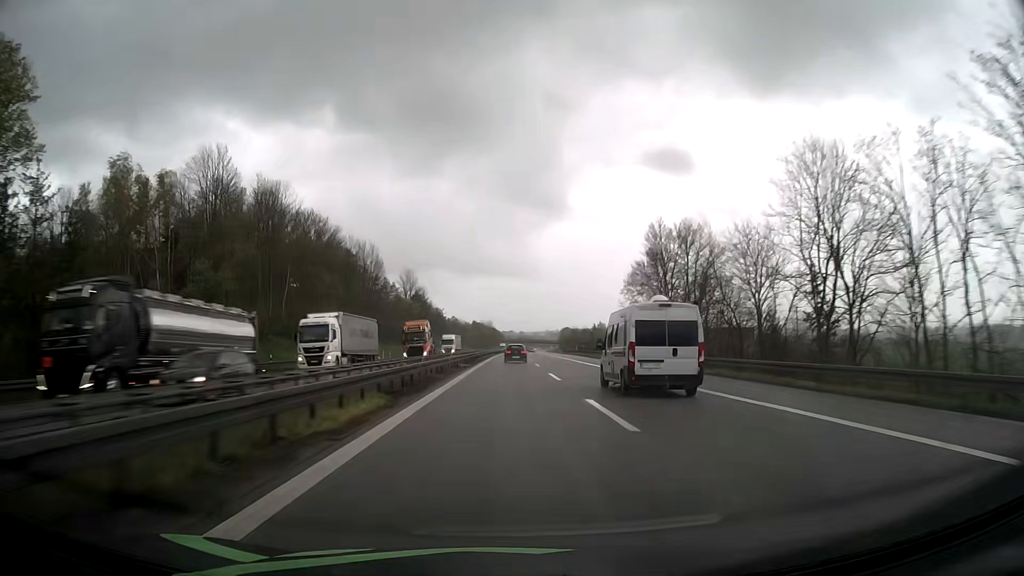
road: motorway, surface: asphalt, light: Day
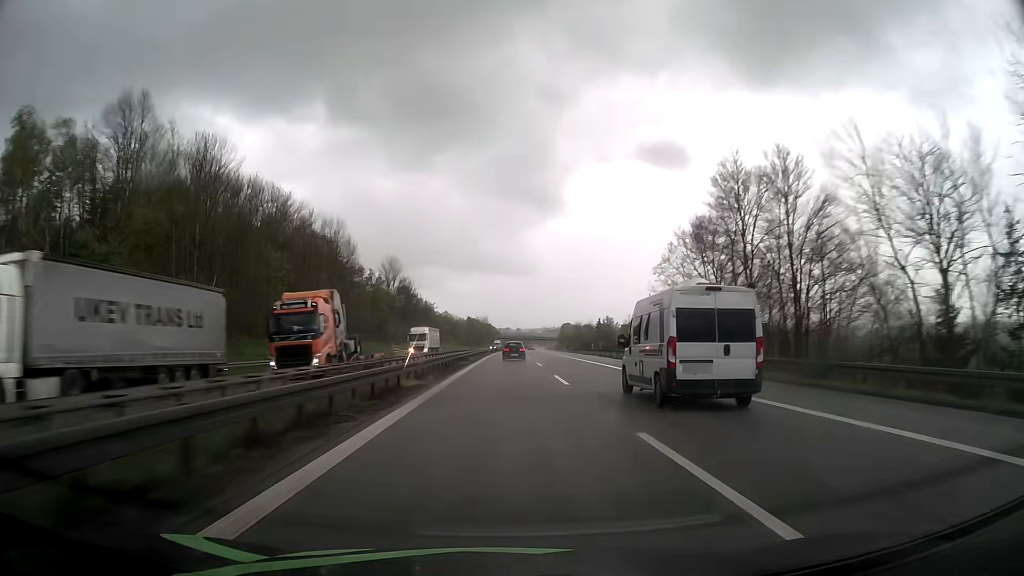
(0.0, +22.7) m; 0°
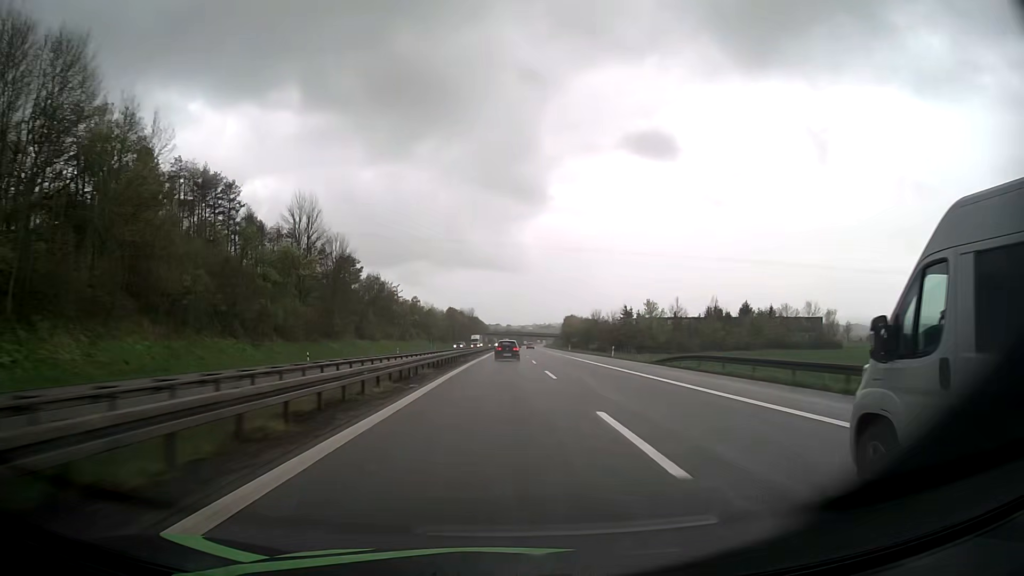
(+0.3, +68.1) m; +1°
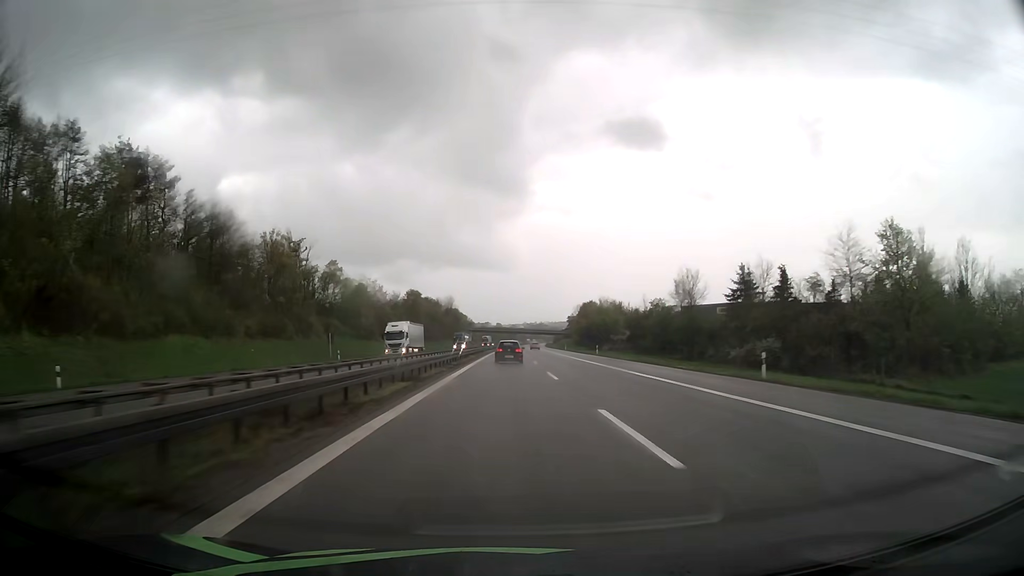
(+0.5, +88.4) m; +1°
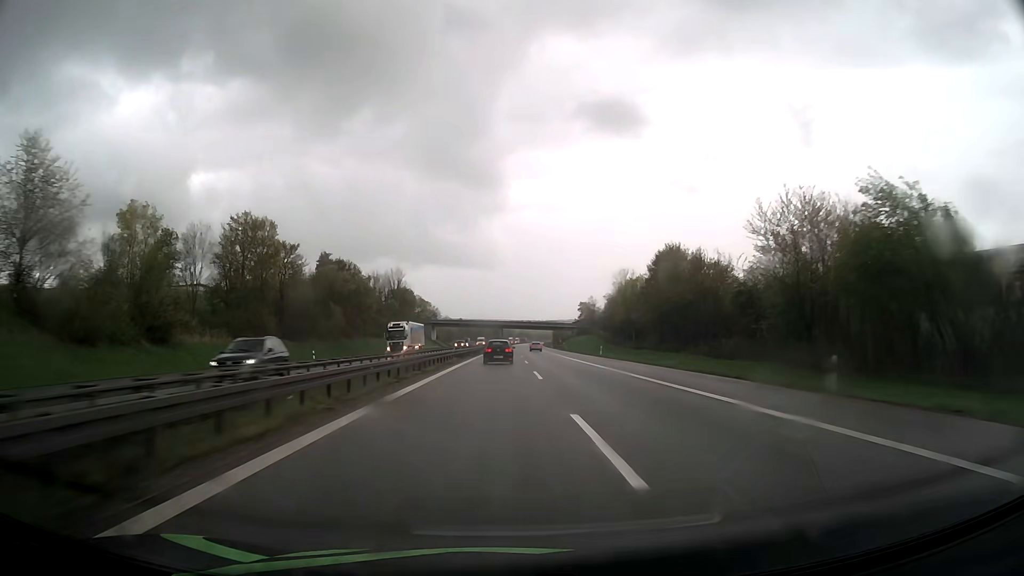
(+1.5, +107.4) m; +1°
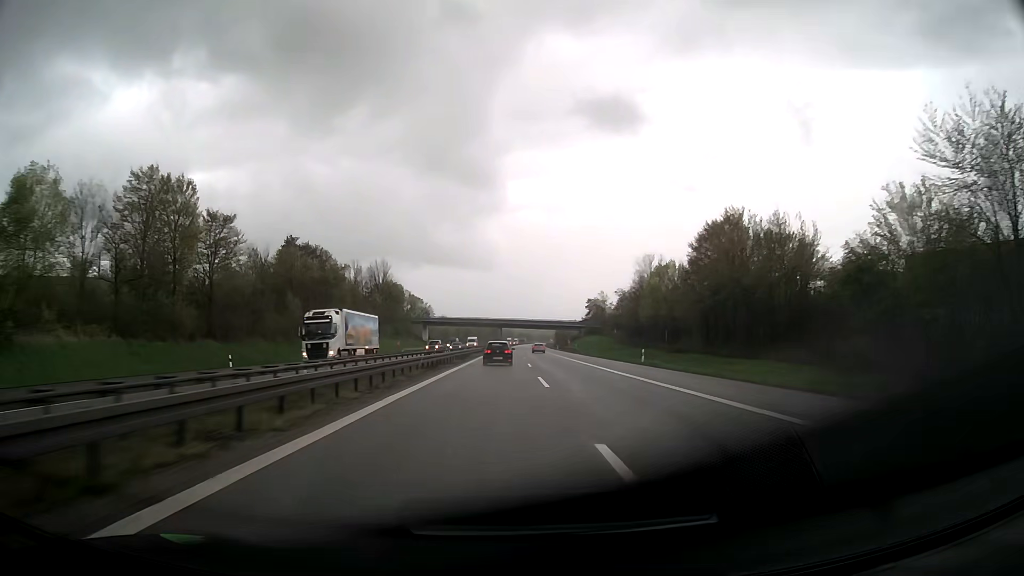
(0.0, +21.2) m; 0°
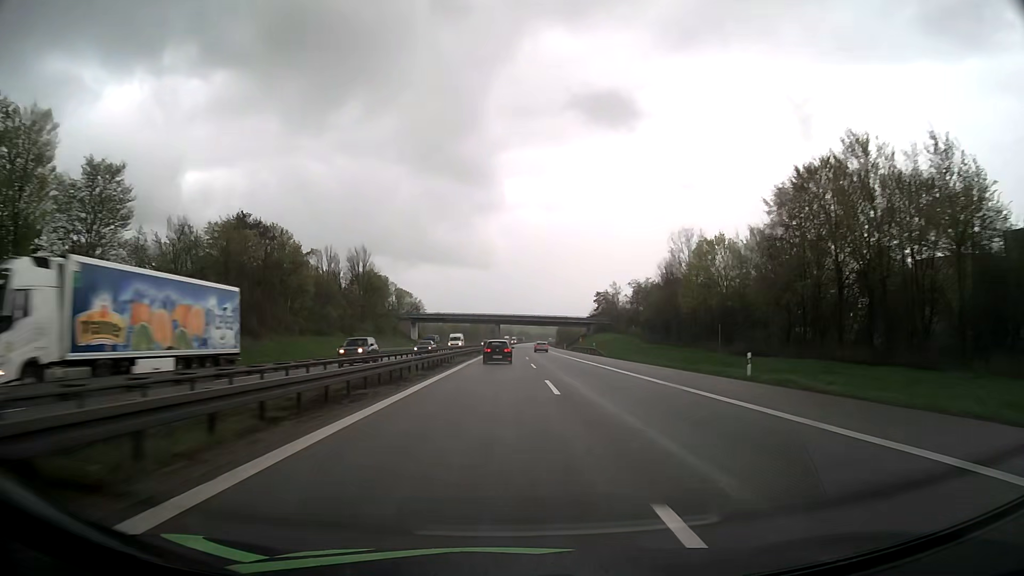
(0.0, +21.2) m; 0°
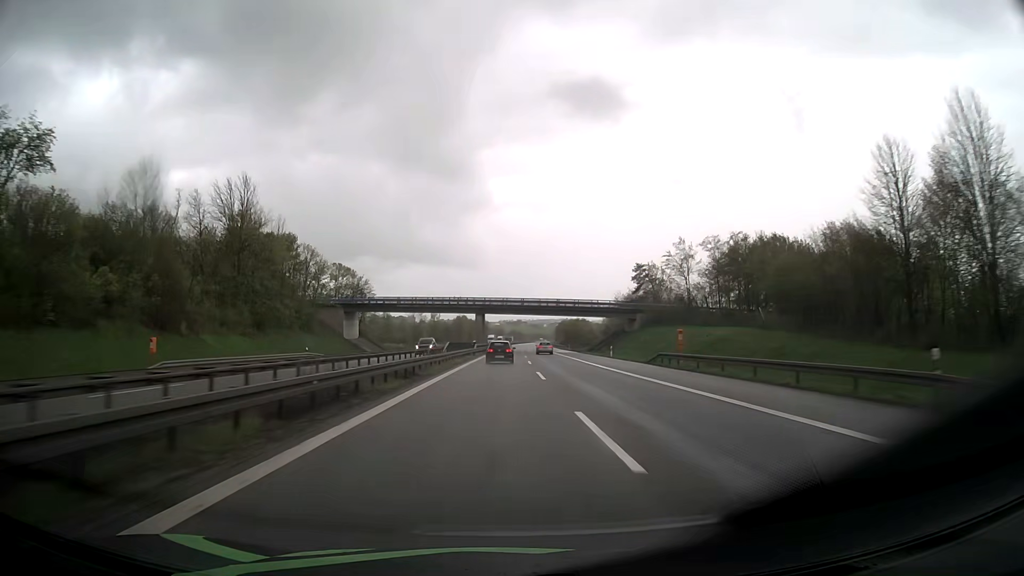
(+0.3, +63.5) m; +1°
(0, +10) (0, +20) (0, +30) (0, +40) (0, +50) (0, +60) (0, +70) (+1, +80) (+1, +90) (+1, +100) m
